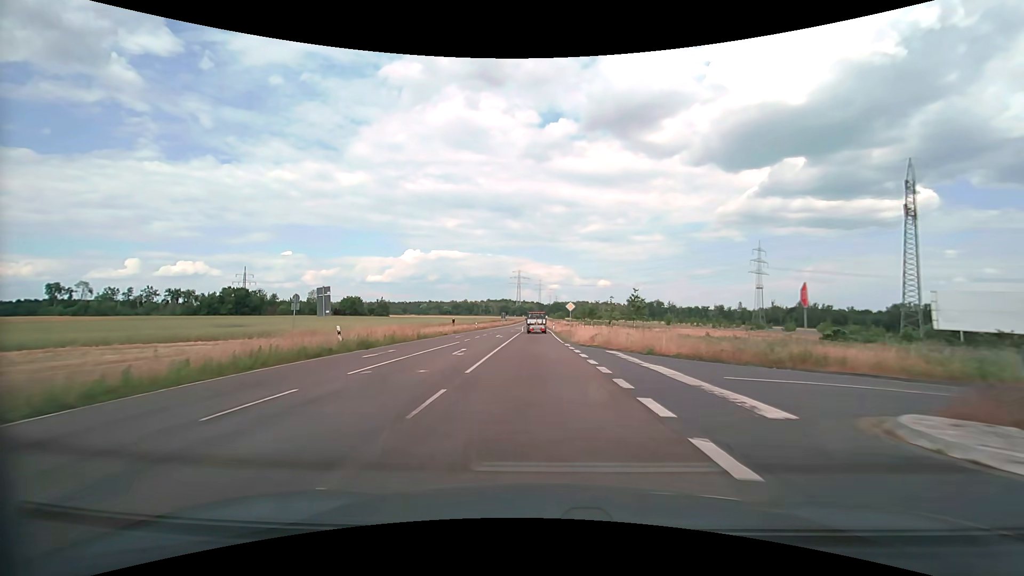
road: secondary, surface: asphalt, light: Day
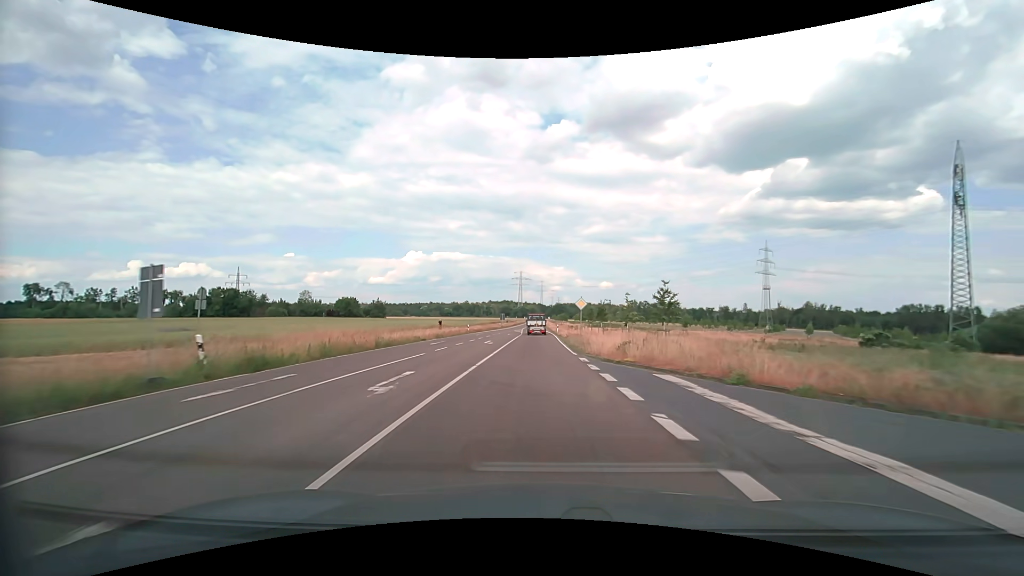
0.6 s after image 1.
(0.0, +9.9) m; 0°
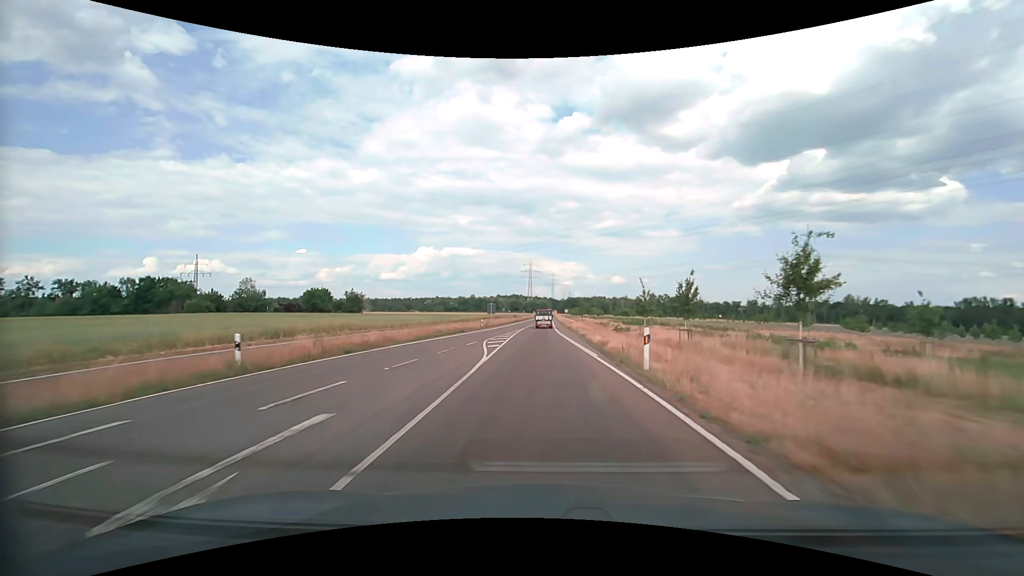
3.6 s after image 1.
(-0.5, +50.5) m; -1°
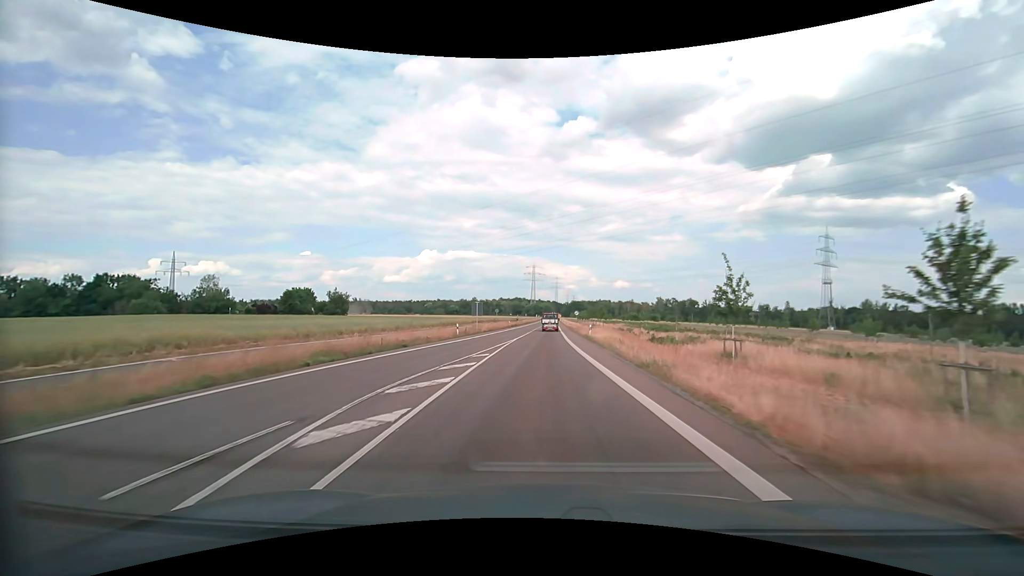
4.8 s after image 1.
(0.0, +20.8) m; 0°
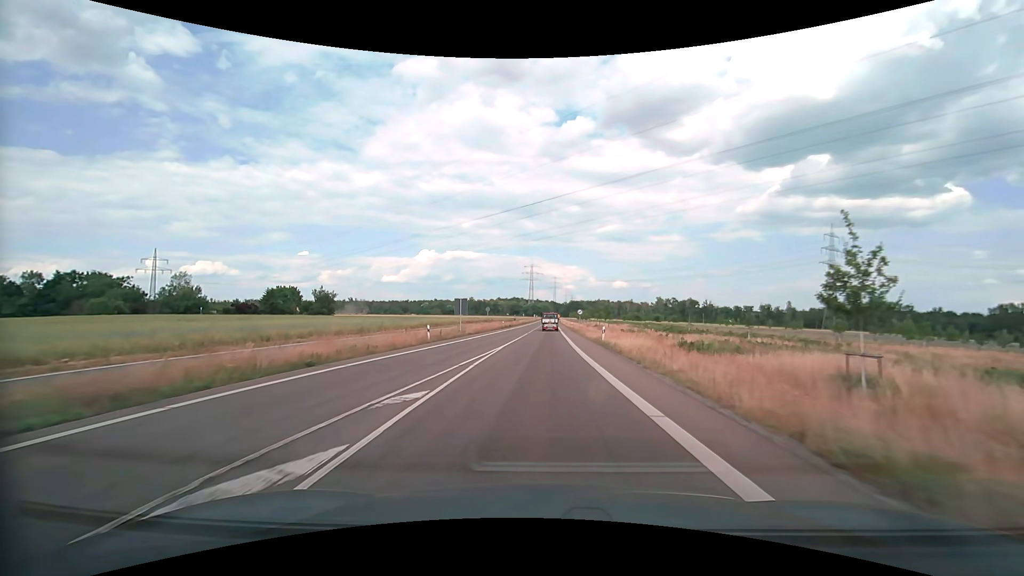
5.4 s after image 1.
(0.0, +10.6) m; 0°
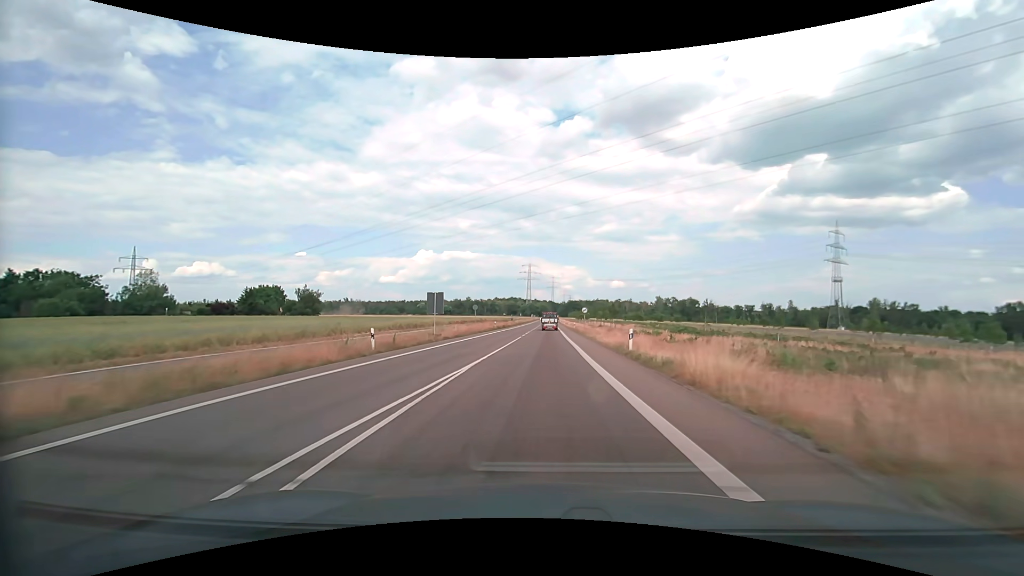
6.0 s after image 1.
(0.0, +10.6) m; 0°
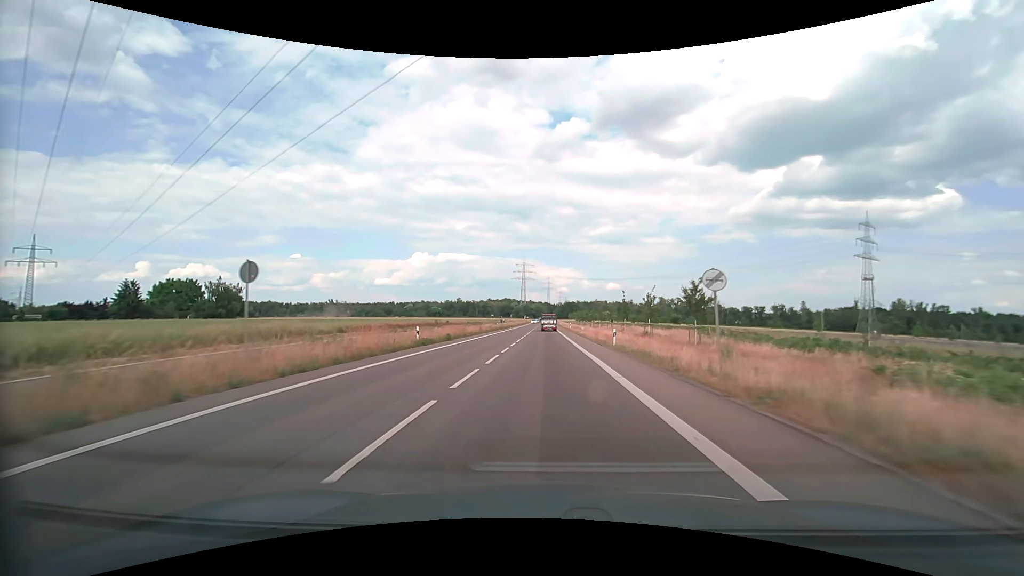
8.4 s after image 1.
(+0.2, +43.3) m; +1°
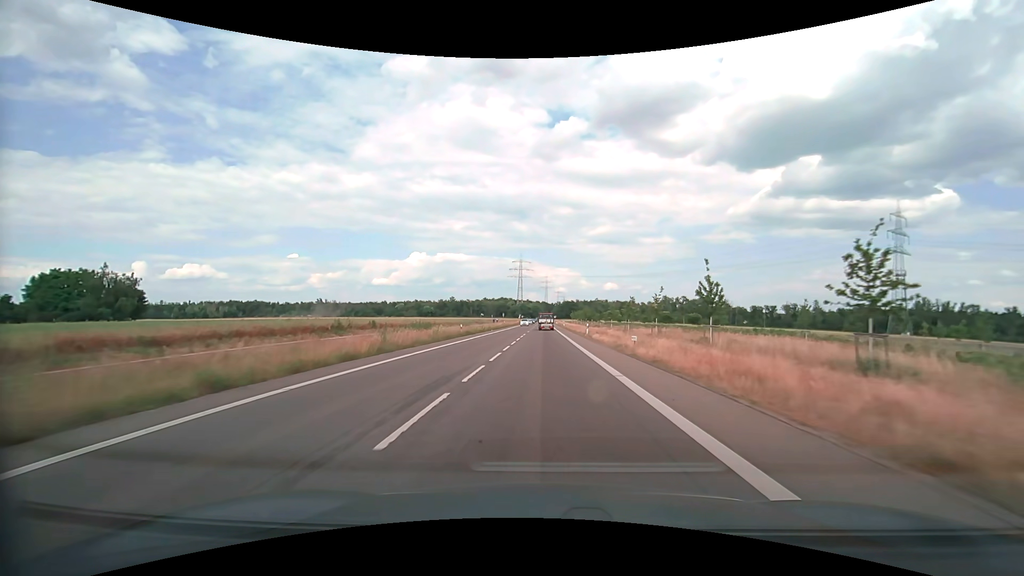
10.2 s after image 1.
(+0.1, +33.2) m; 0°
(0, +10) (0, +20) (0, +30) (0, +40) (0, +50) (0, +60) (0, +70) (0, +80) (0, +90) (0, +100) m
